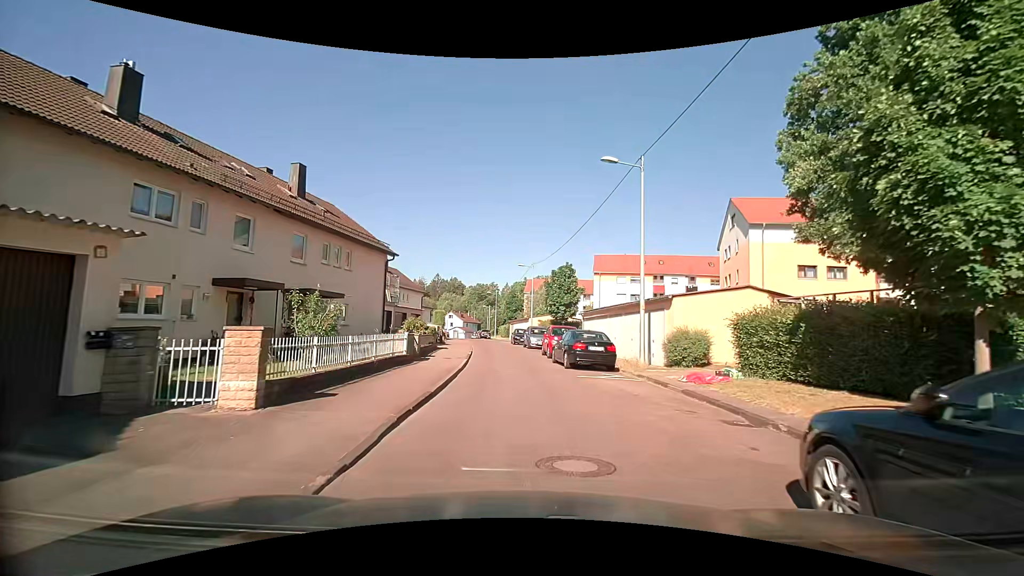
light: Day
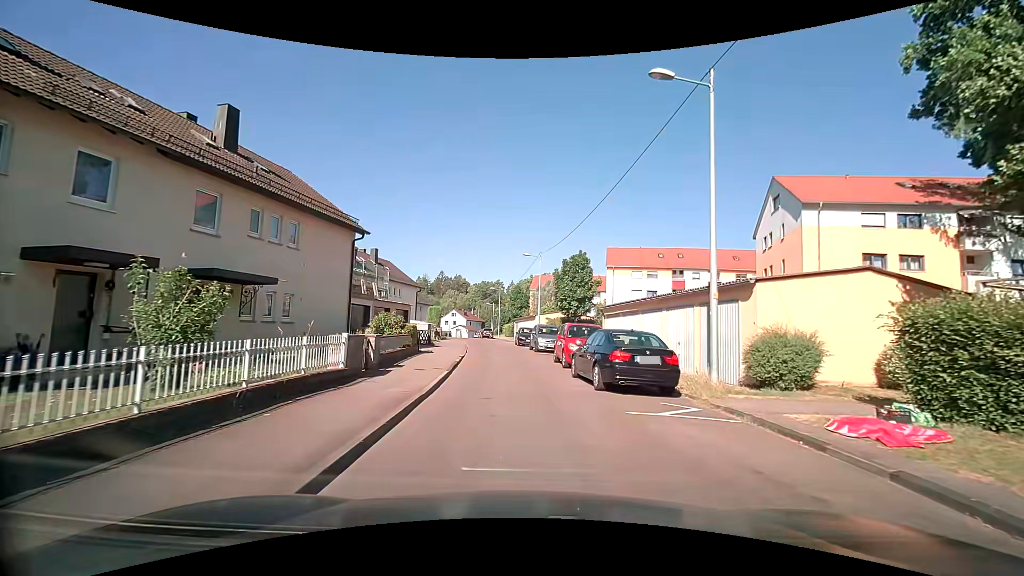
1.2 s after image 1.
(0.0, +6.5) m; -1°
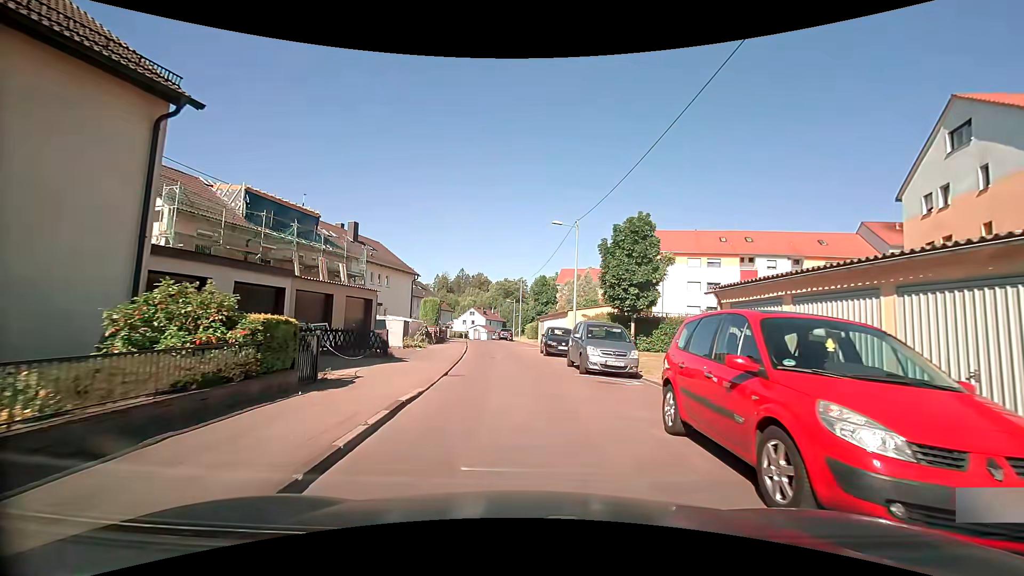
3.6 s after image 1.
(-0.3, +13.5) m; -4°
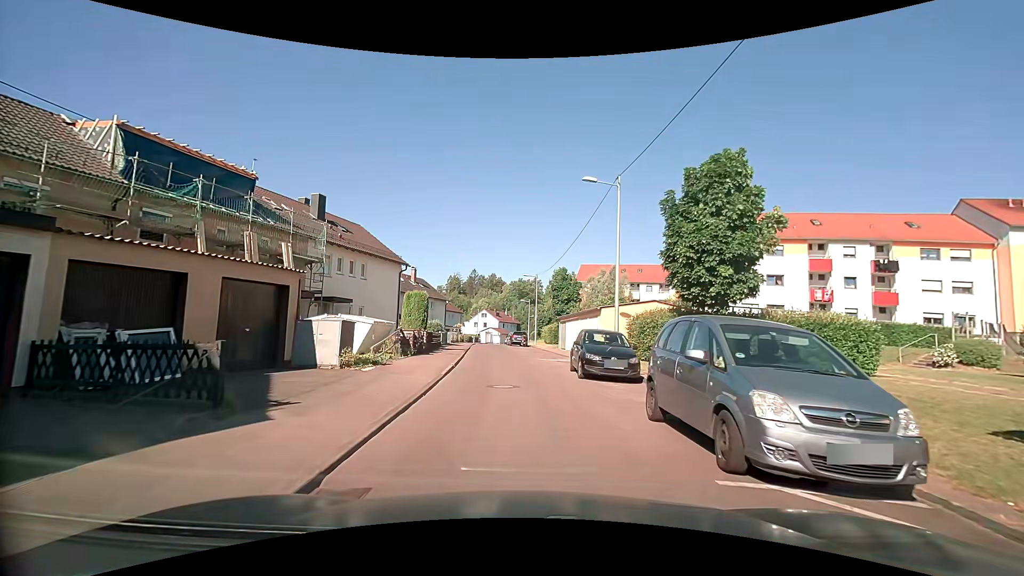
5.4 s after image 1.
(0.0, +9.6) m; -1°
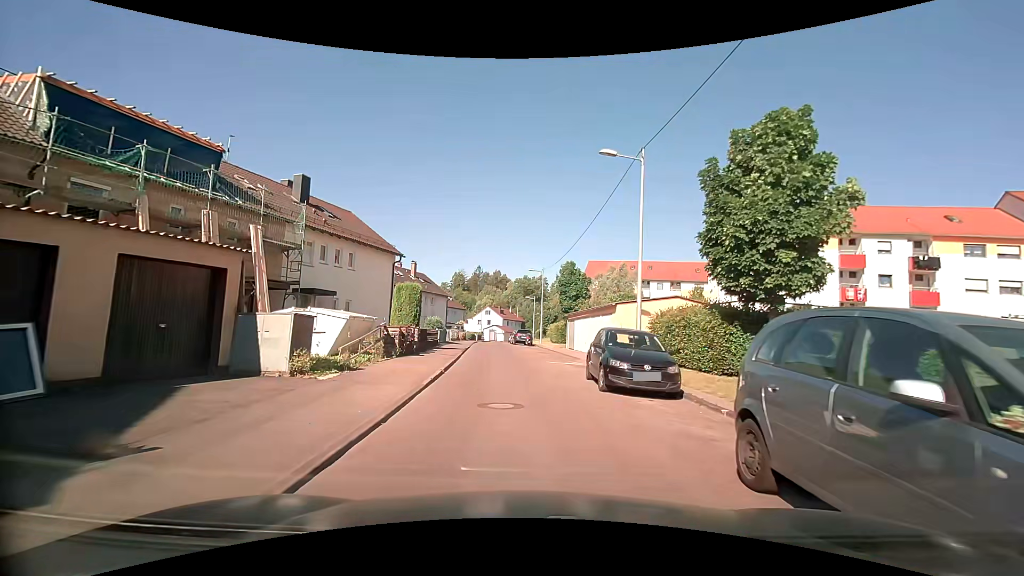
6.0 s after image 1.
(0.0, +3.2) m; -1°
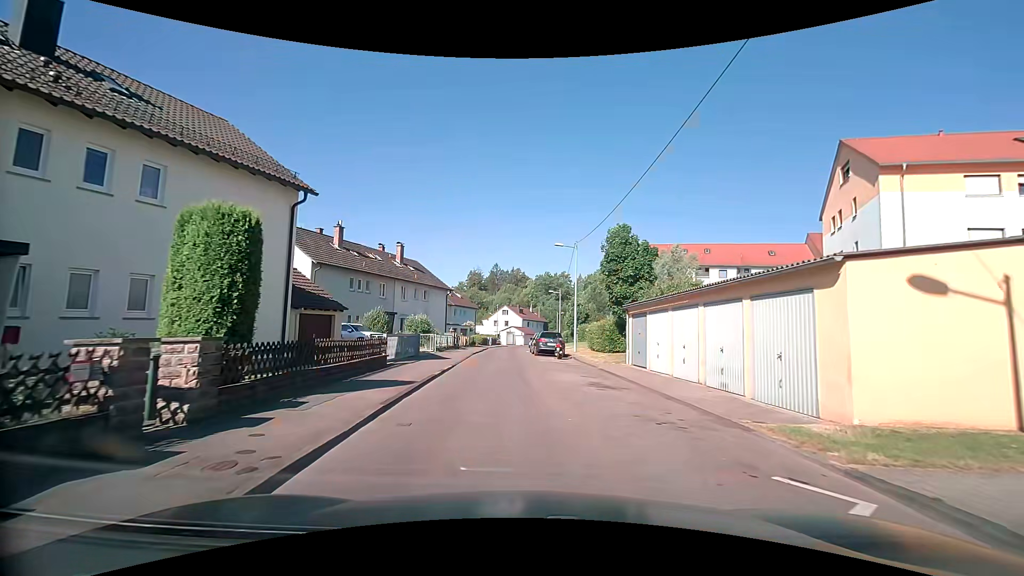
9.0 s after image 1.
(-0.2, +16.5) m; -3°
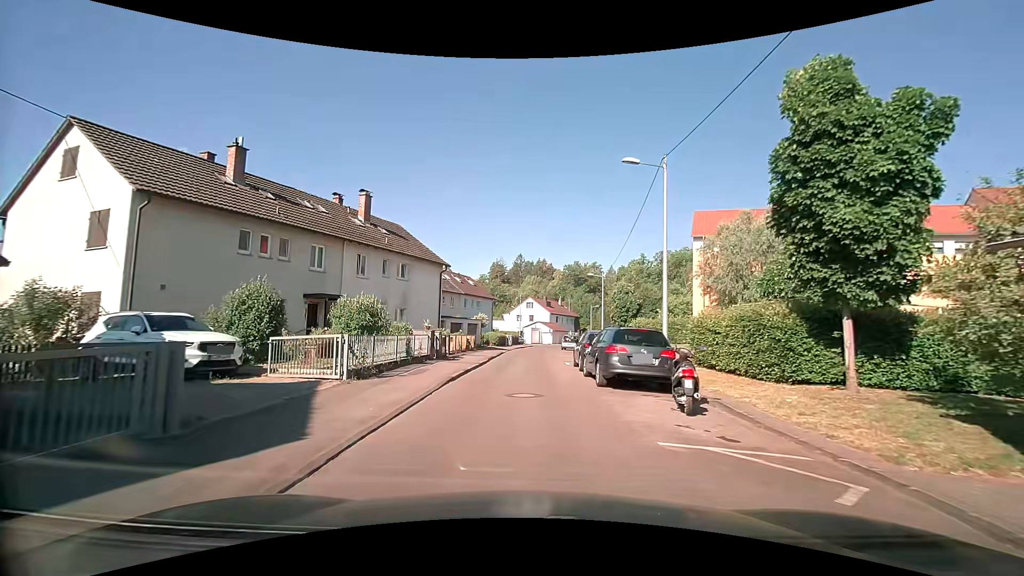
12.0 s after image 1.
(-0.4, +17.5) m; -3°
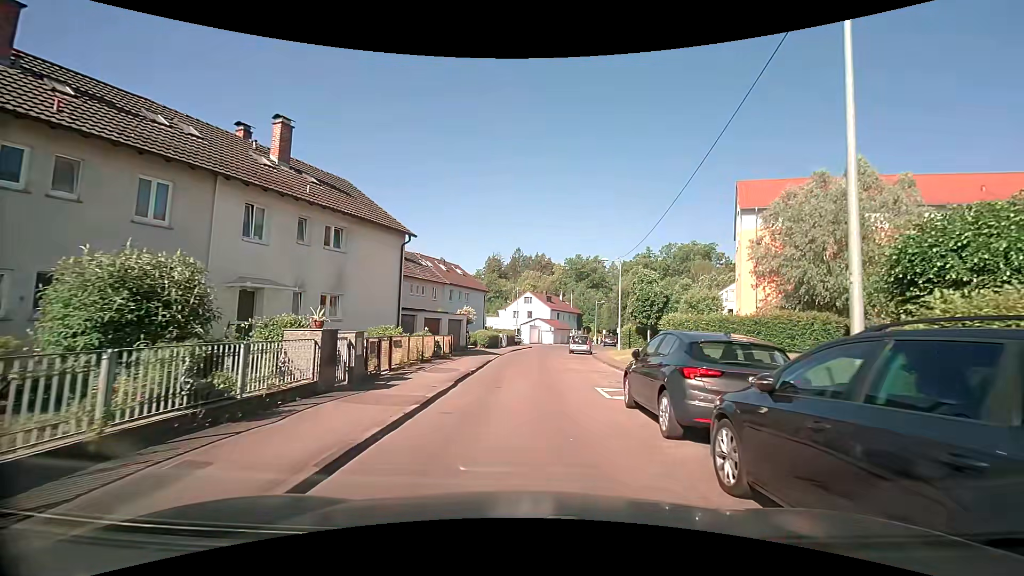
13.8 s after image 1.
(-0.1, +10.5) m; 0°
